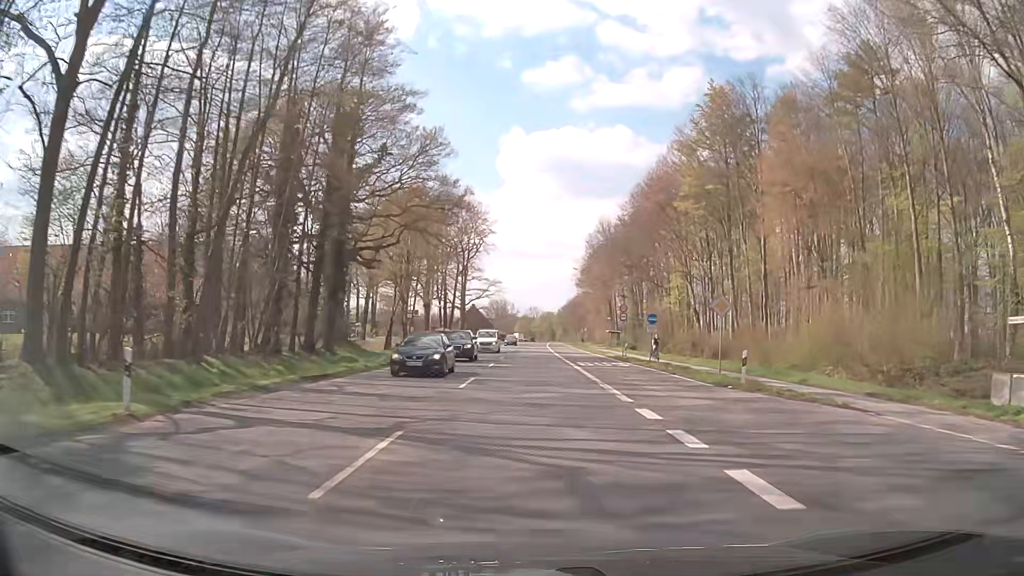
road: secondary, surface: asphalt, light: Day
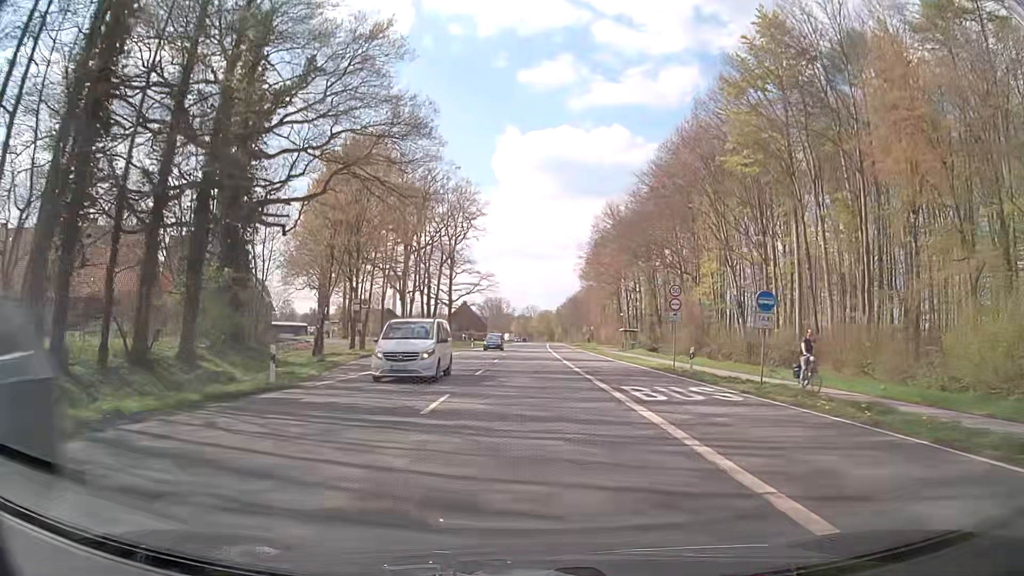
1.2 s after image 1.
(+0.1, +18.0) m; 0°
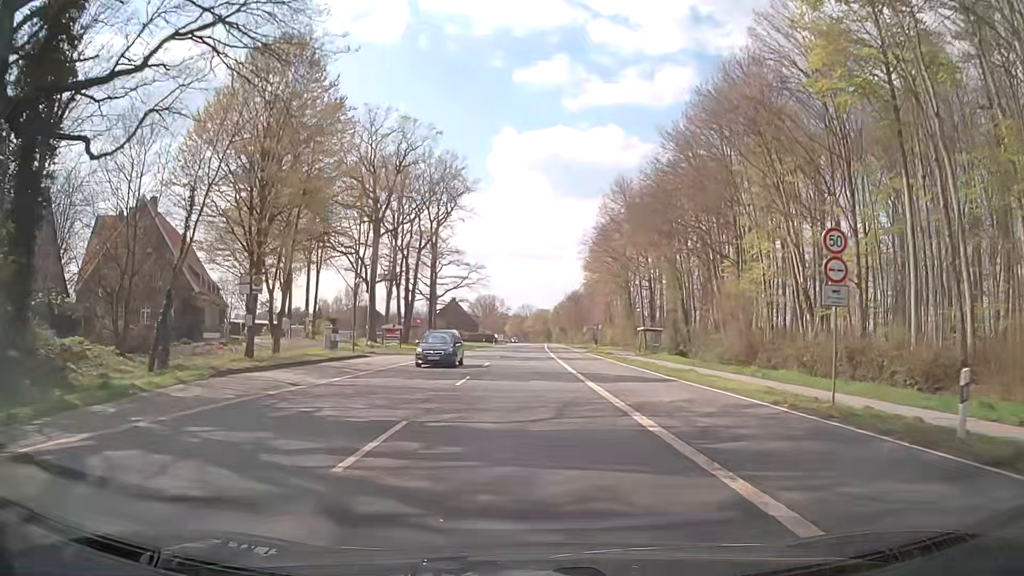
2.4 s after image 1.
(+0.2, +16.9) m; +1°
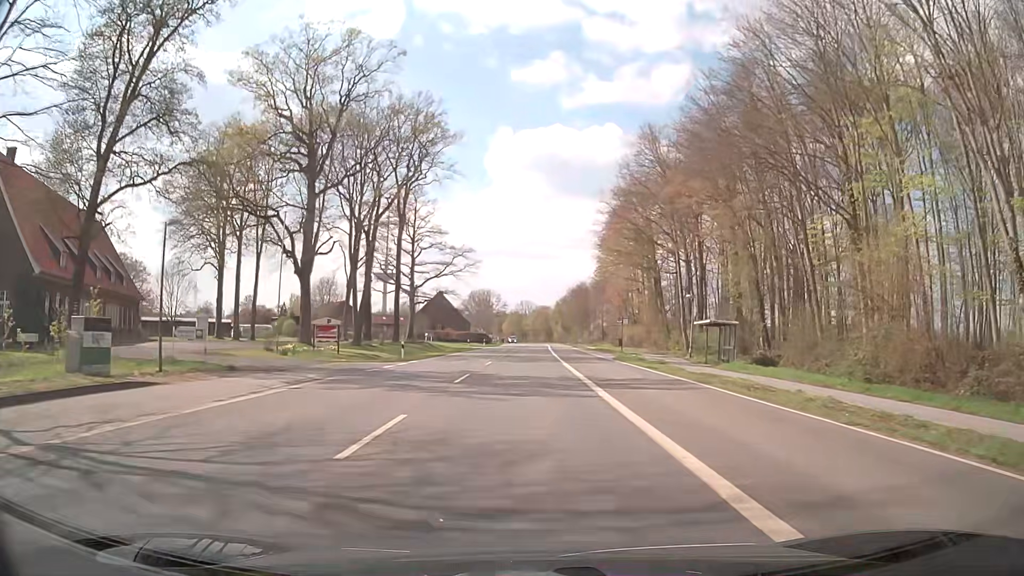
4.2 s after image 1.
(-0.2, +23.5) m; -1°
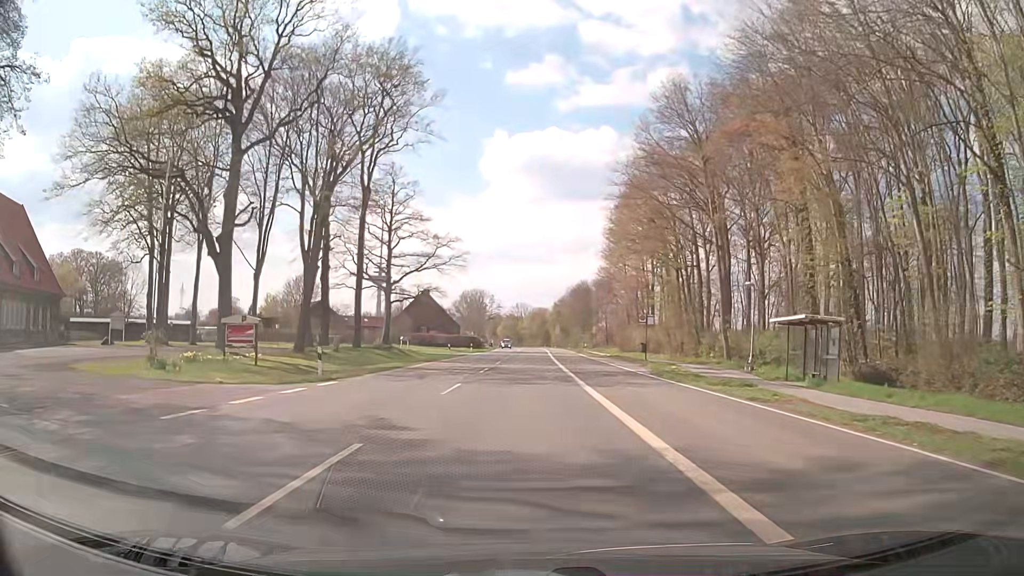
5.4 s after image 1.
(+0.1, +14.8) m; +1°
